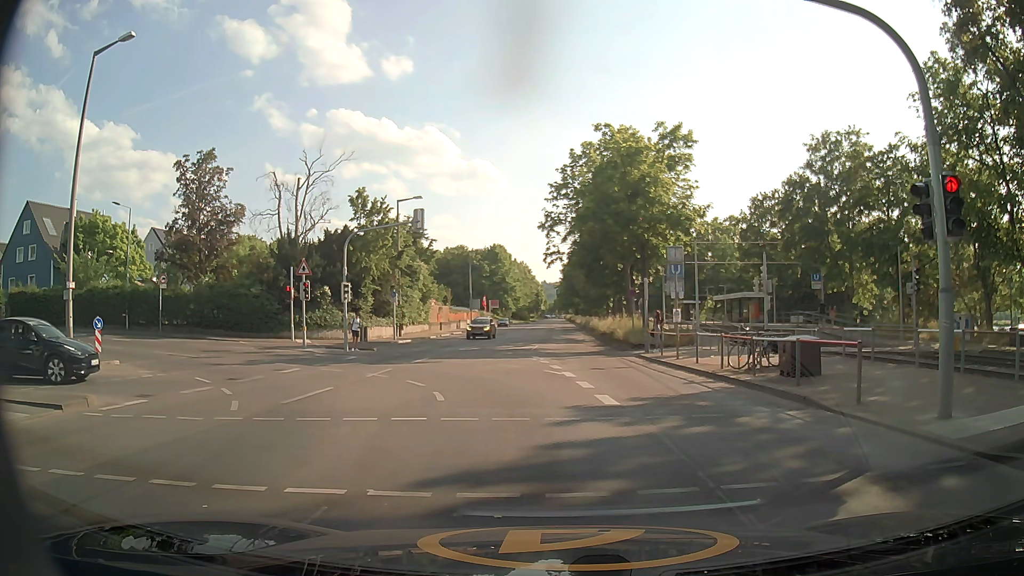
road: secondary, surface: asphalt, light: Day
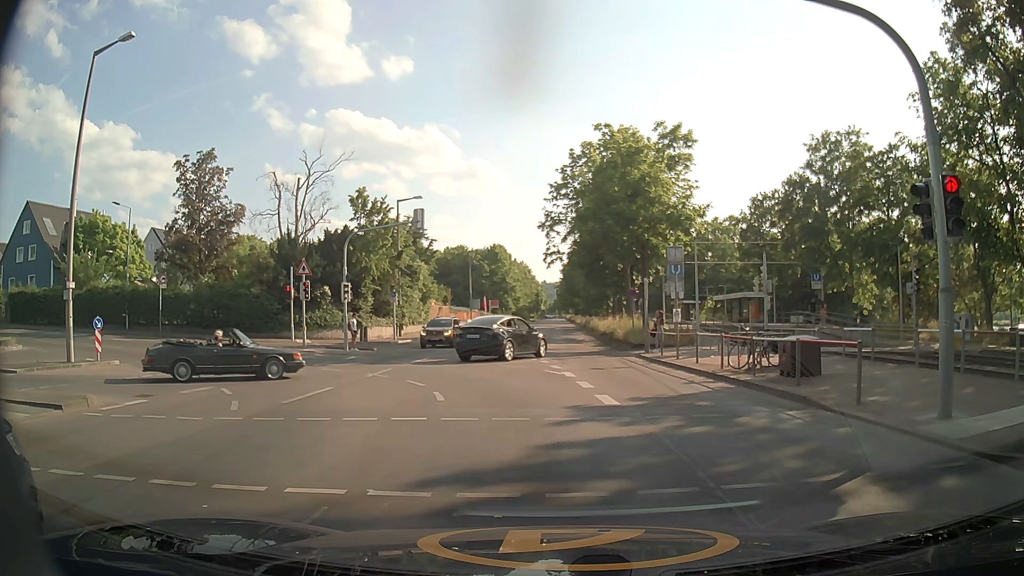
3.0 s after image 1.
(0.0, 0.0) m; 0°
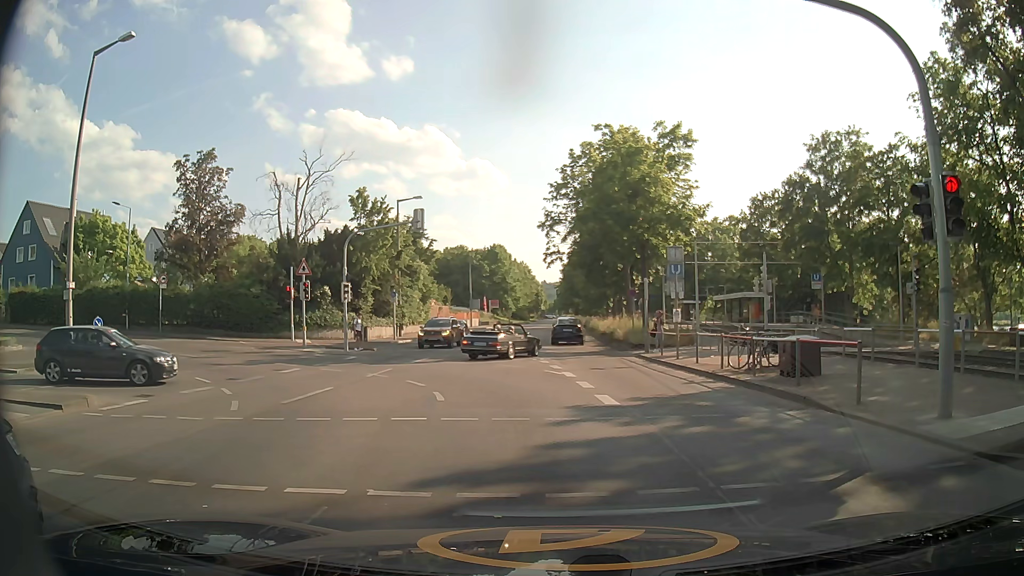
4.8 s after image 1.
(0.0, 0.0) m; 0°
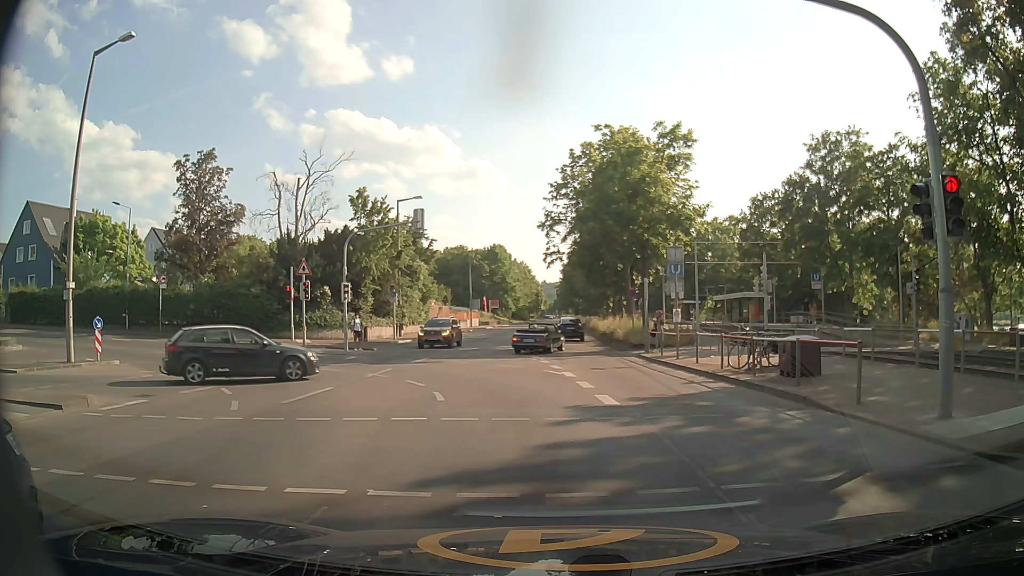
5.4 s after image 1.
(0.0, 0.0) m; 0°
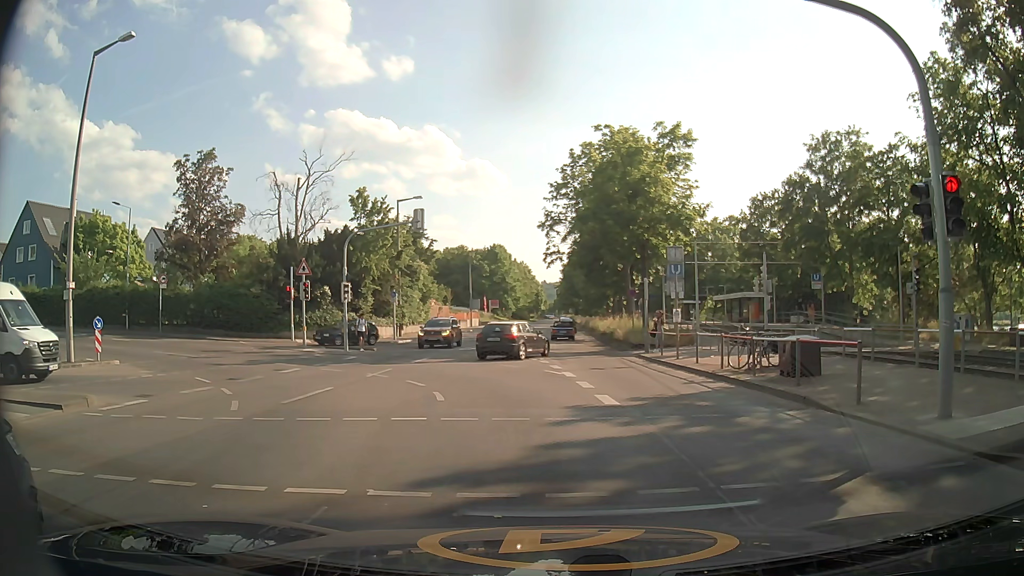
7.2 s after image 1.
(0.0, 0.0) m; 0°
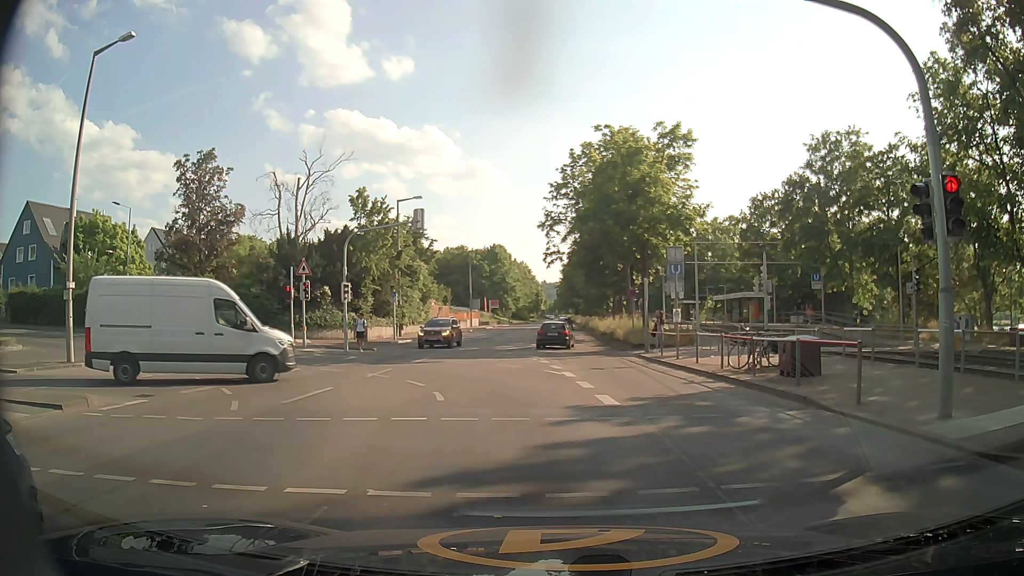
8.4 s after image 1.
(0.0, 0.0) m; 0°
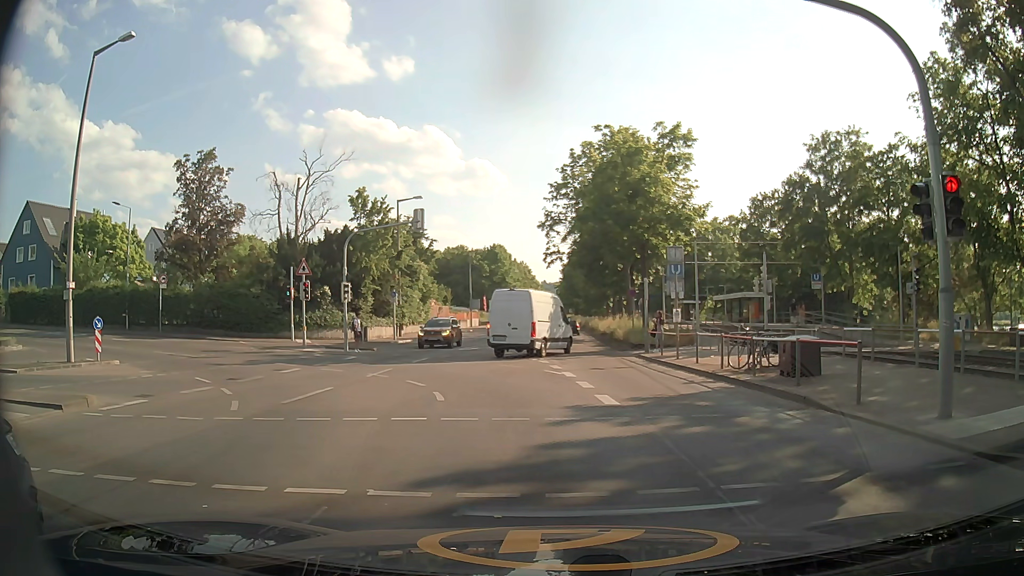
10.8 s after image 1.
(0.0, 0.0) m; 0°
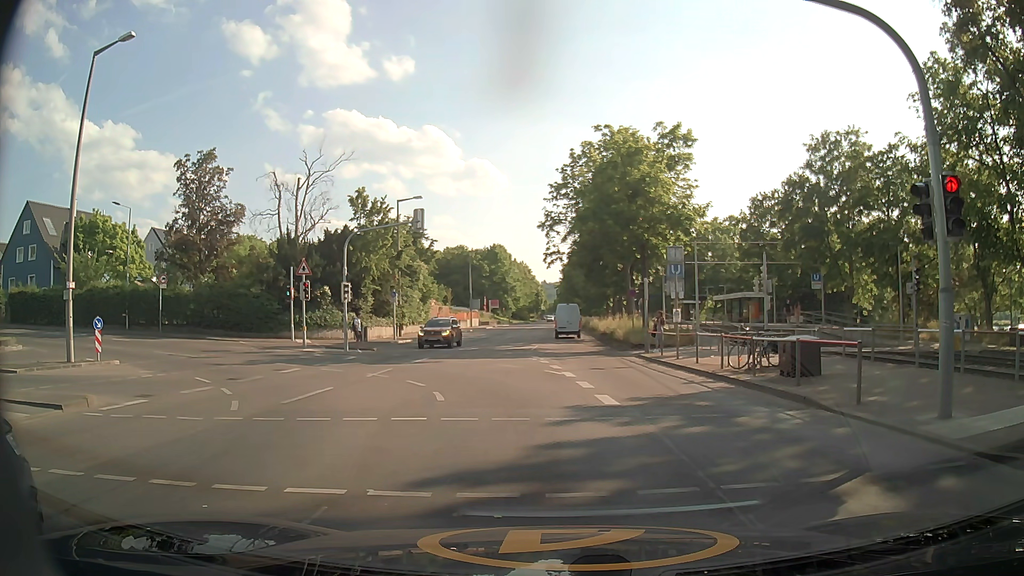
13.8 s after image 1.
(0.0, 0.0) m; 0°
(0, +10) (-2, +20) (-8, +27) (-18, +31) (-27, +33) (-37, +34) (-47, +34) (-57, +35) (-67, +36) (-77, +37) m
